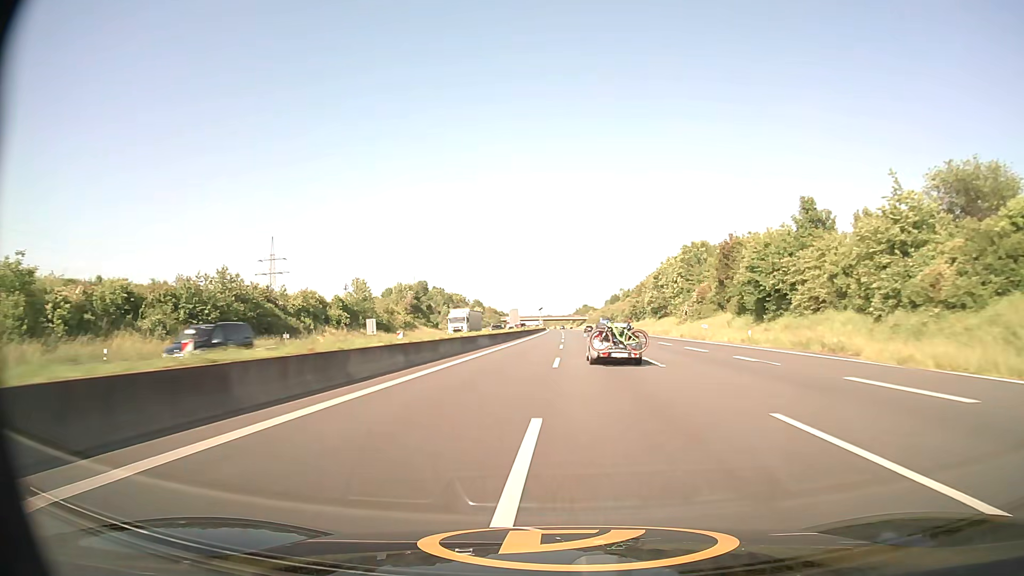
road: motorway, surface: asphalt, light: Day
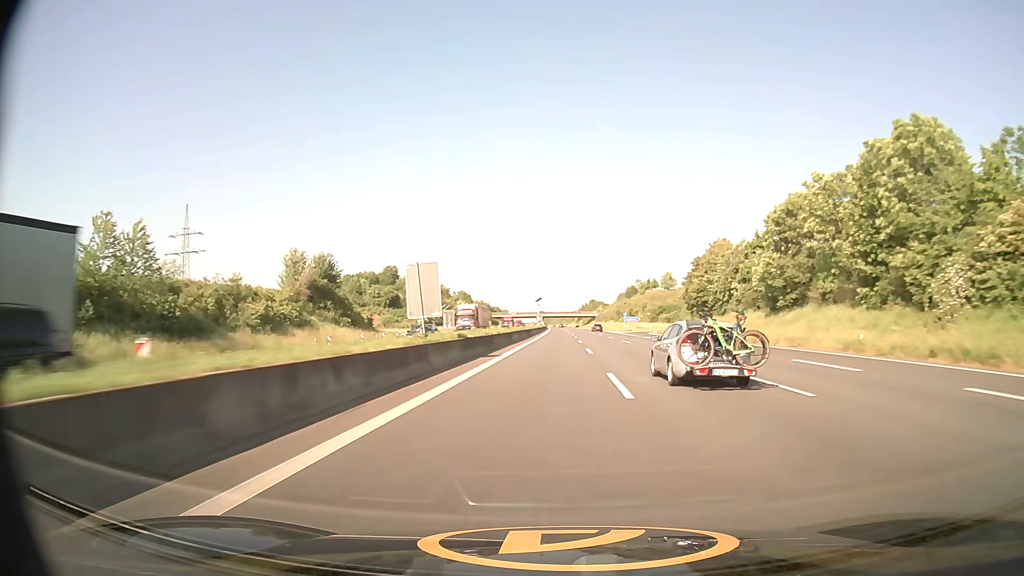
(-0.4, +63.6) m; 0°
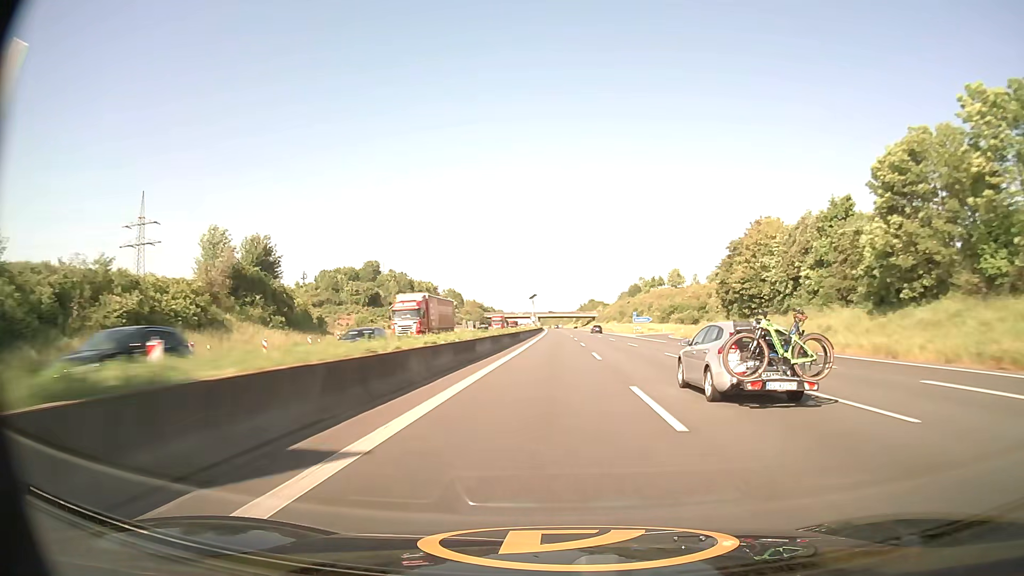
(0.0, +21.6) m; 0°
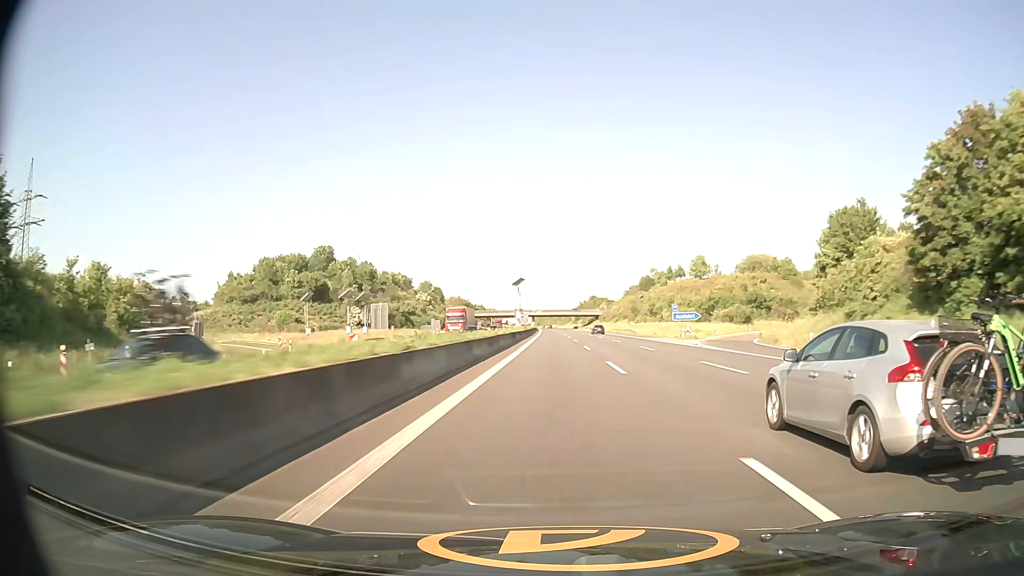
(+0.2, +44.0) m; 0°
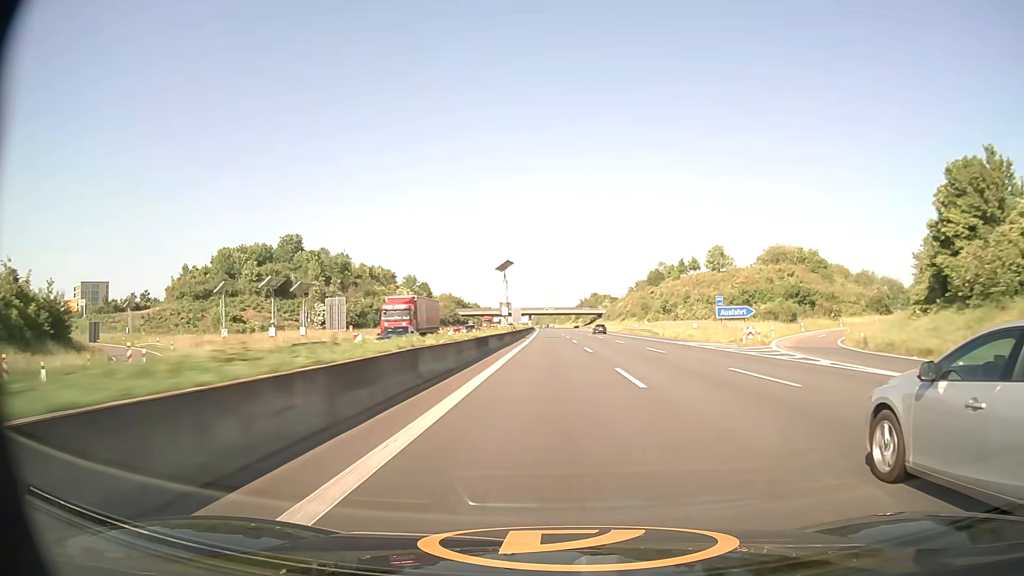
(0.0, +22.4) m; 0°
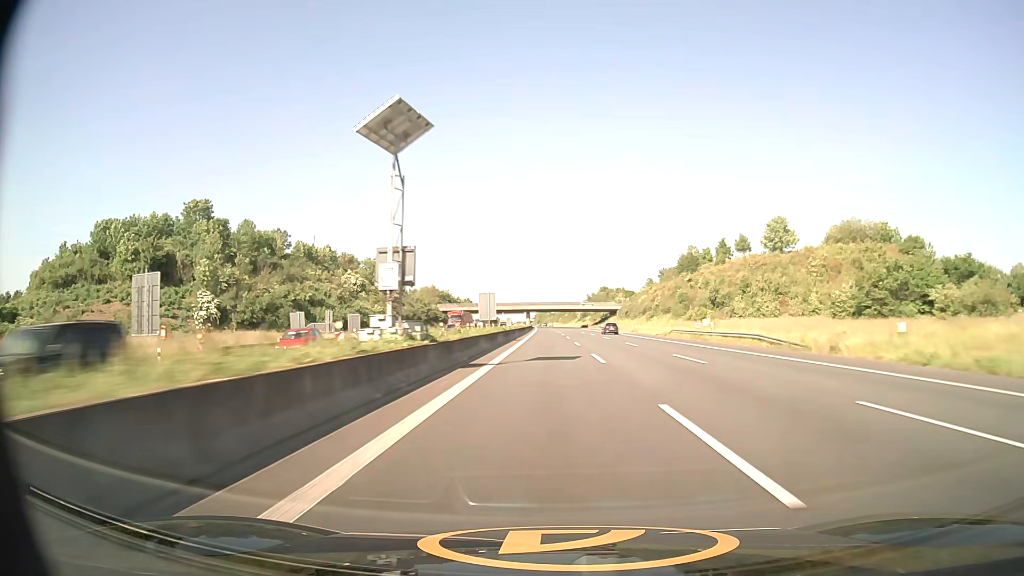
(-0.1, +45.4) m; 0°
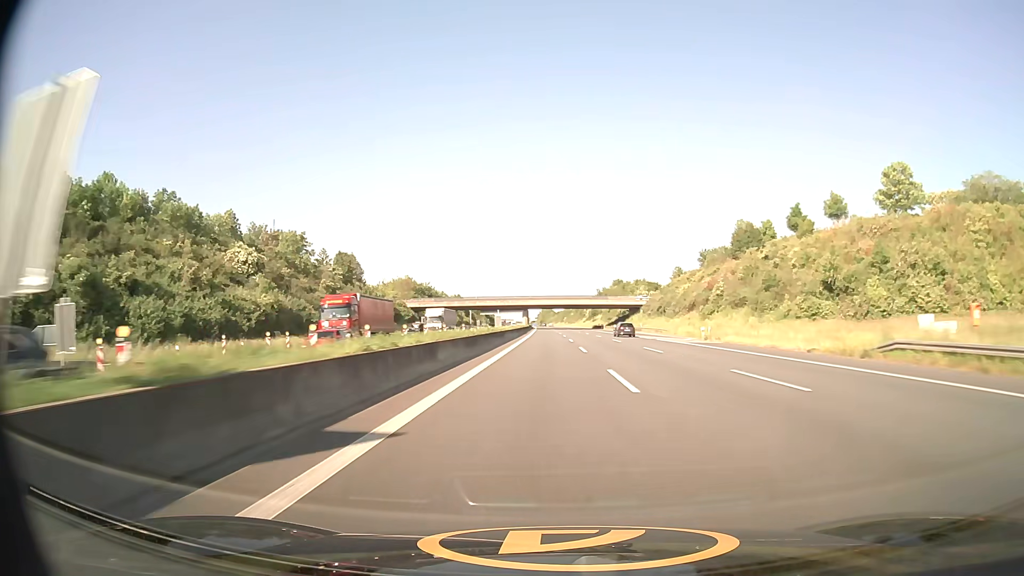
(-0.1, +45.9) m; 0°
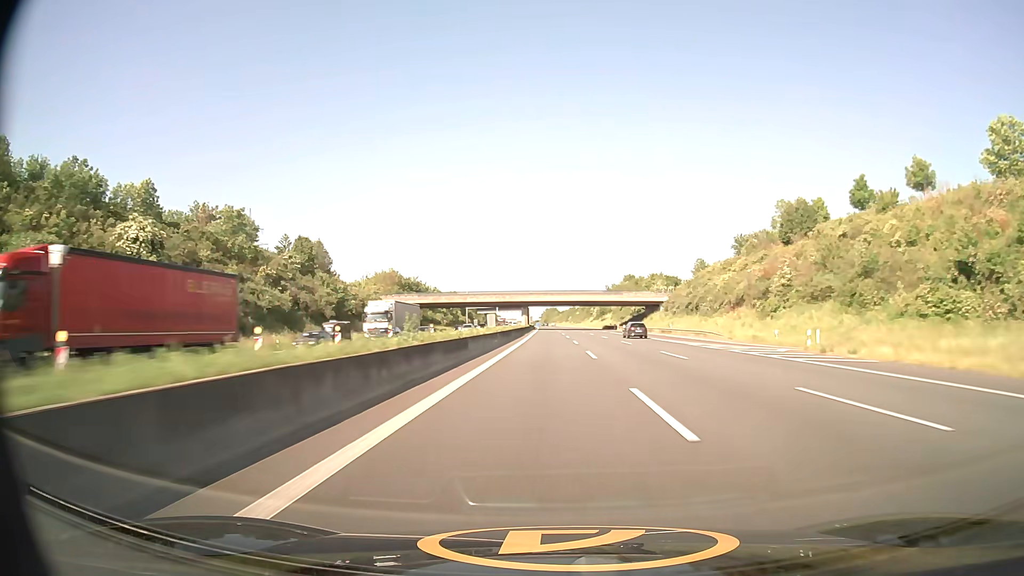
(-0.1, +23.1) m; 0°
(0, +10) (0, +20) (0, +30) (0, +40) (0, +50) (0, +60) (0, +70) (-1, +80) (-1, +90) (-1, +100) m
